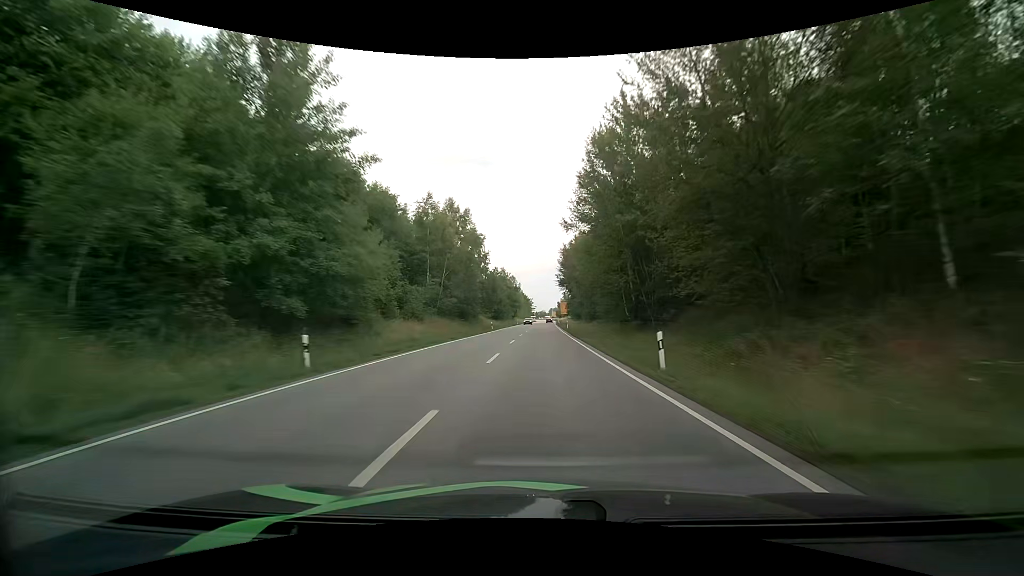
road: primary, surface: asphalt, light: Day
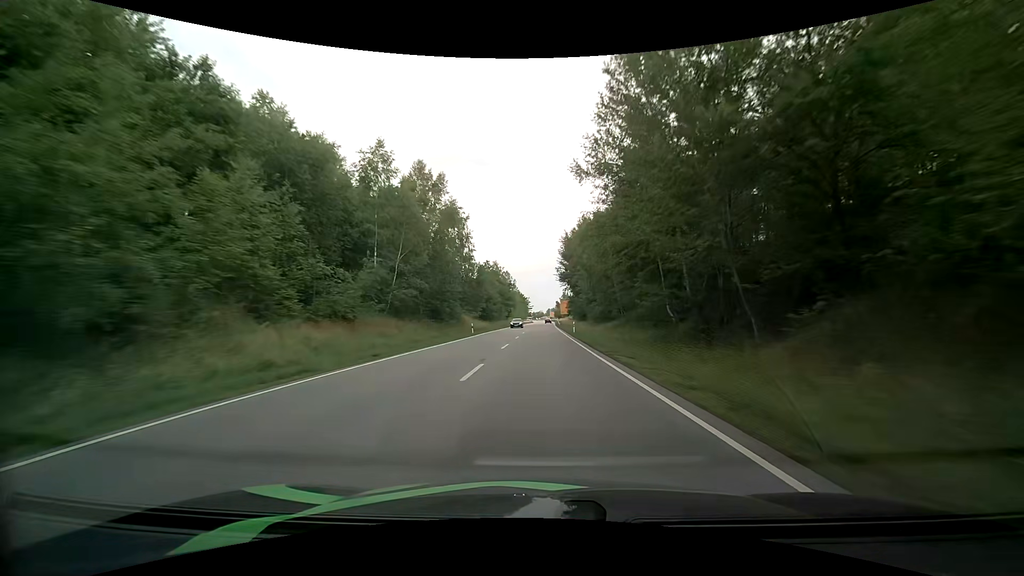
(0.0, +16.2) m; 0°
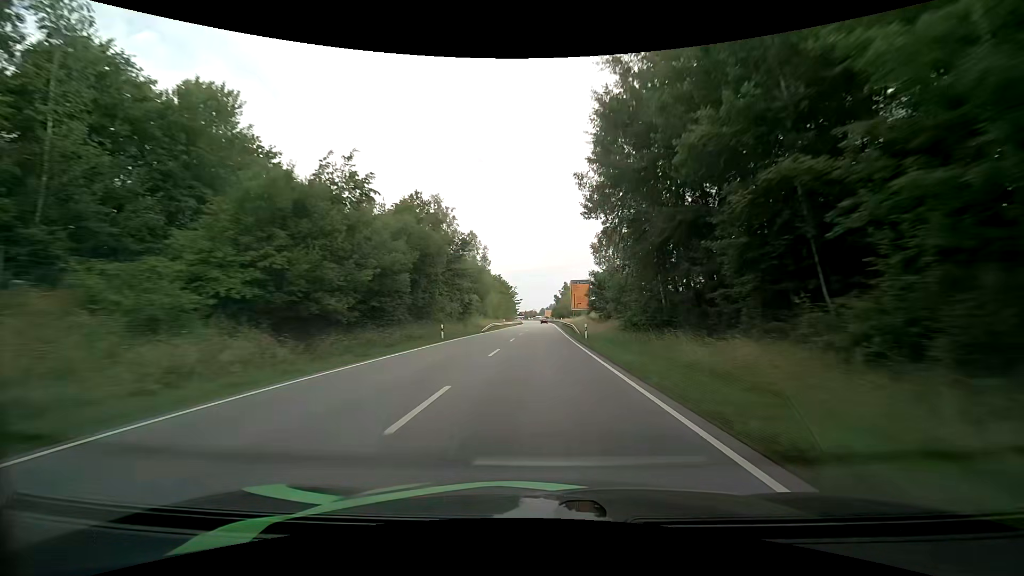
(+0.6, +63.8) m; +1°
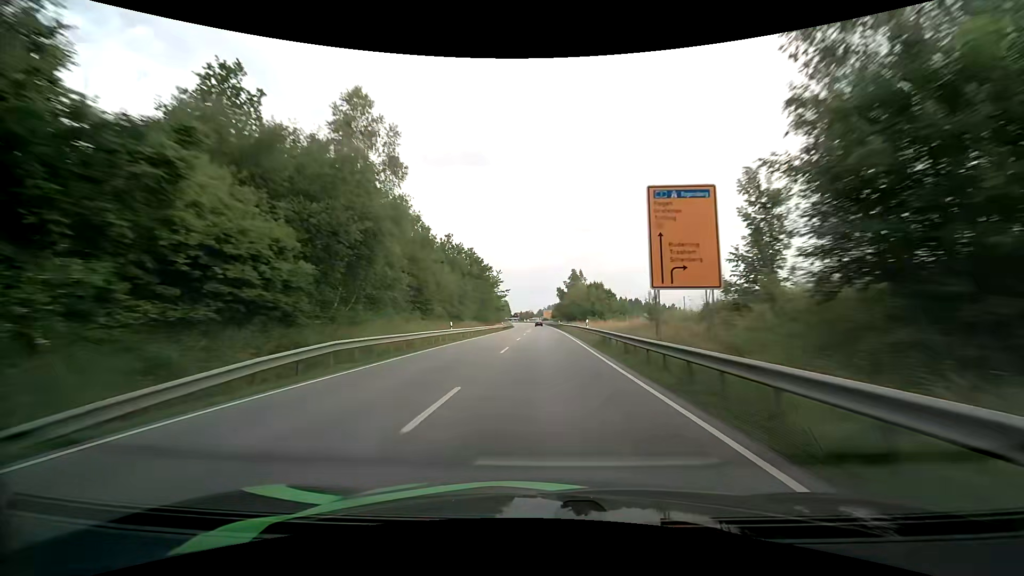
(0.0, +48.2) m; 0°
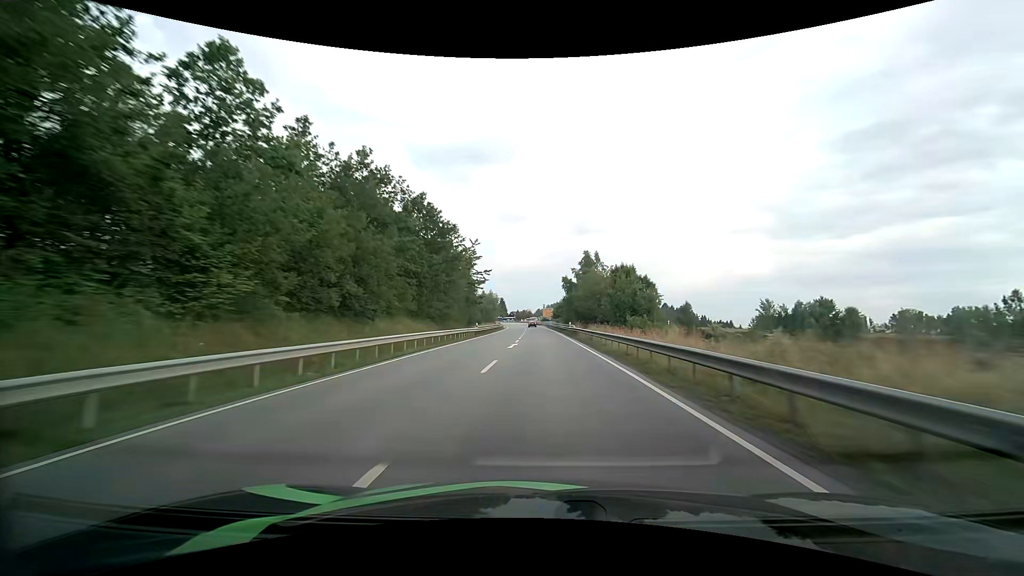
(-0.1, +32.3) m; 0°
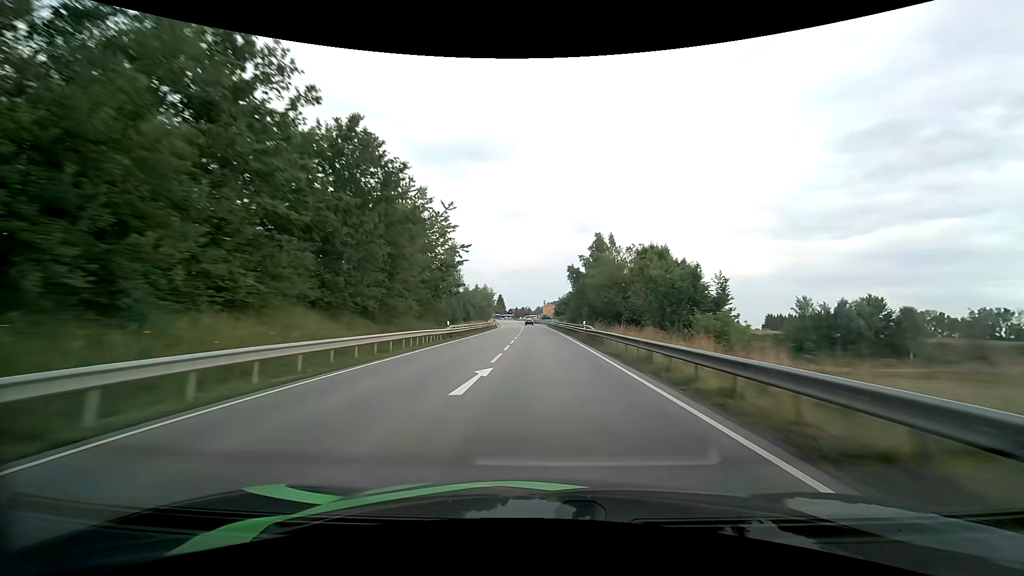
(0.0, +16.1) m; 0°
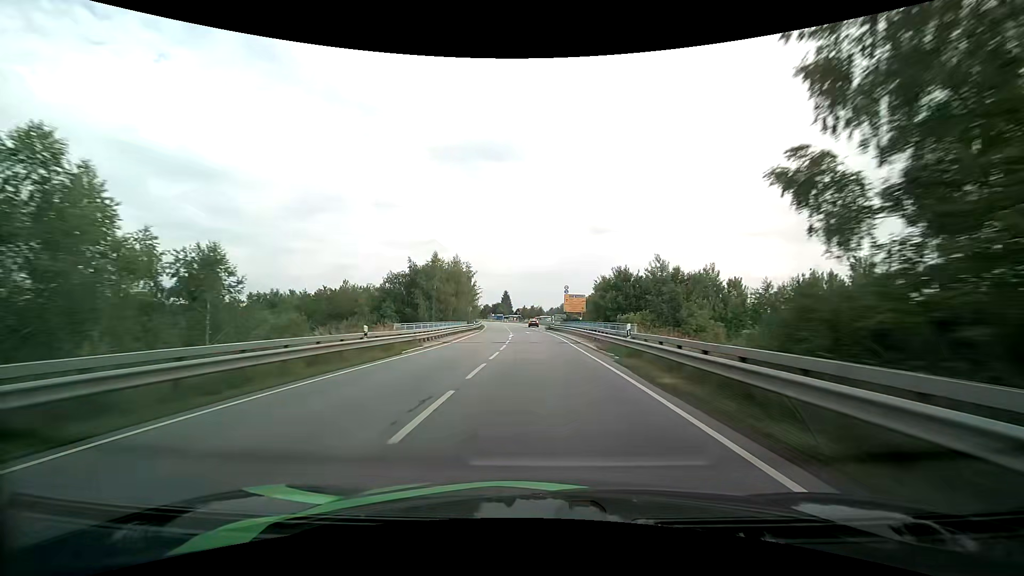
(-0.4, +64.1) m; -2°
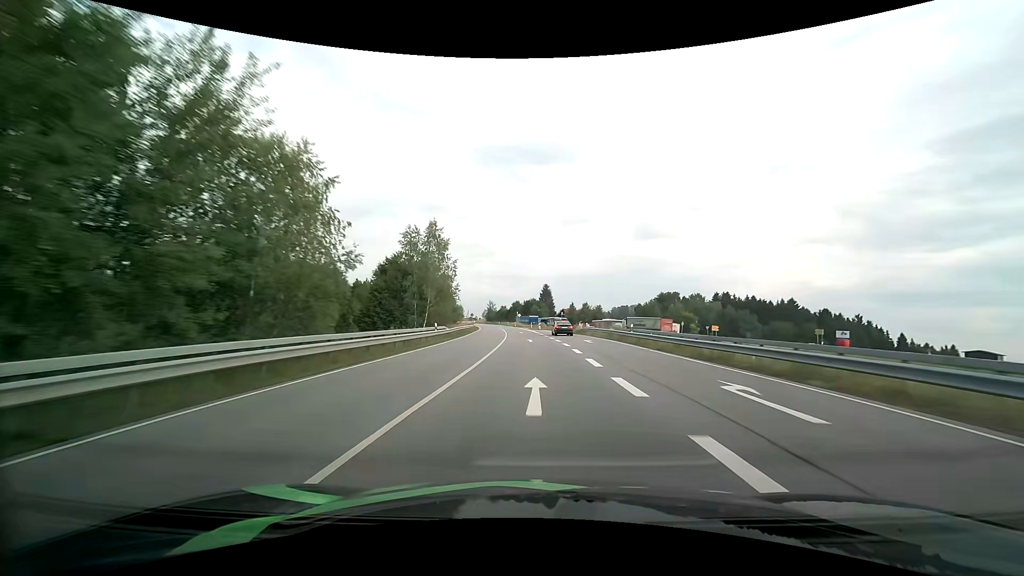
(-2.7, +81.9) m; -5°
(0, +10) (0, +20) (-1, +30) (-1, +40) (-2, +50) (-2, +60) (-3, +70) (-4, +80) (-5, +90) (-6, +100) m
